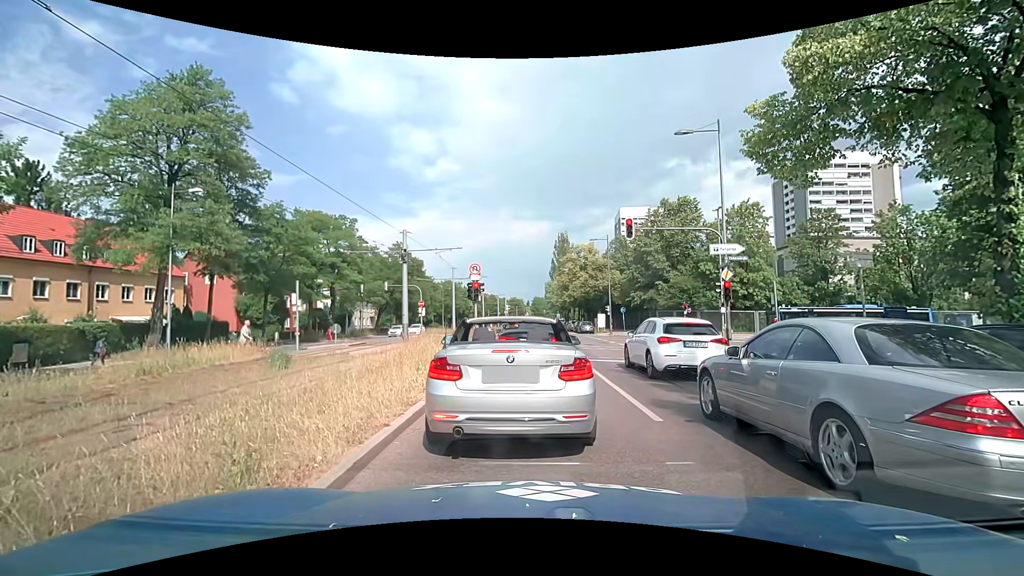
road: secondary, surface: asphalt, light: Day
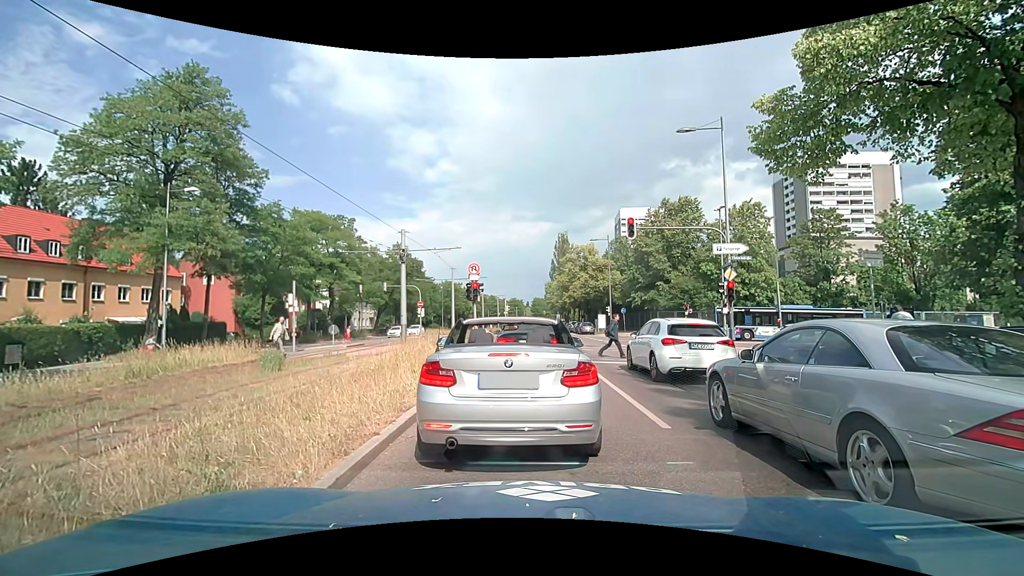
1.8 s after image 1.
(0.0, +0.4) m; 0°
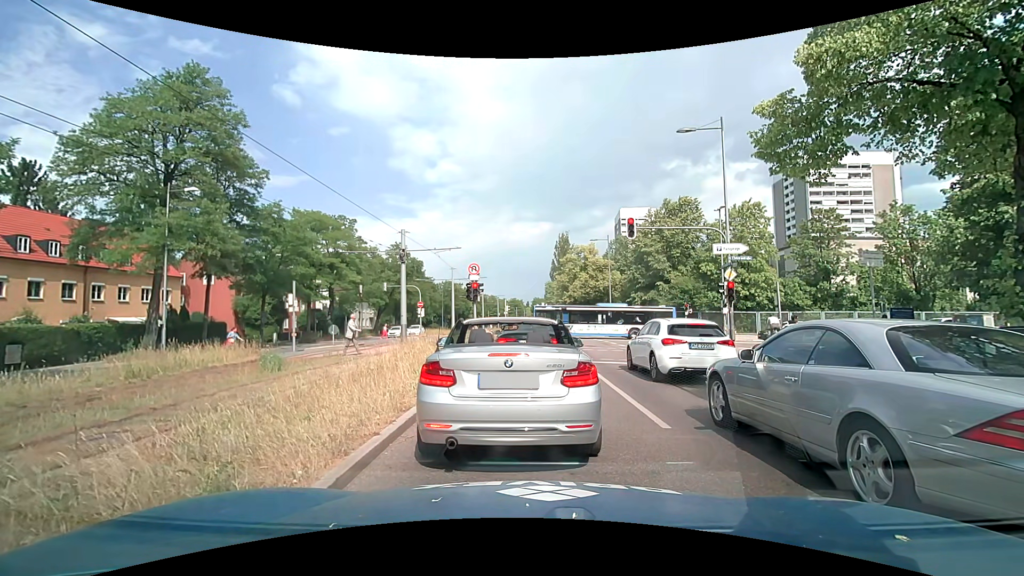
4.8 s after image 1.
(0.0, 0.0) m; 0°
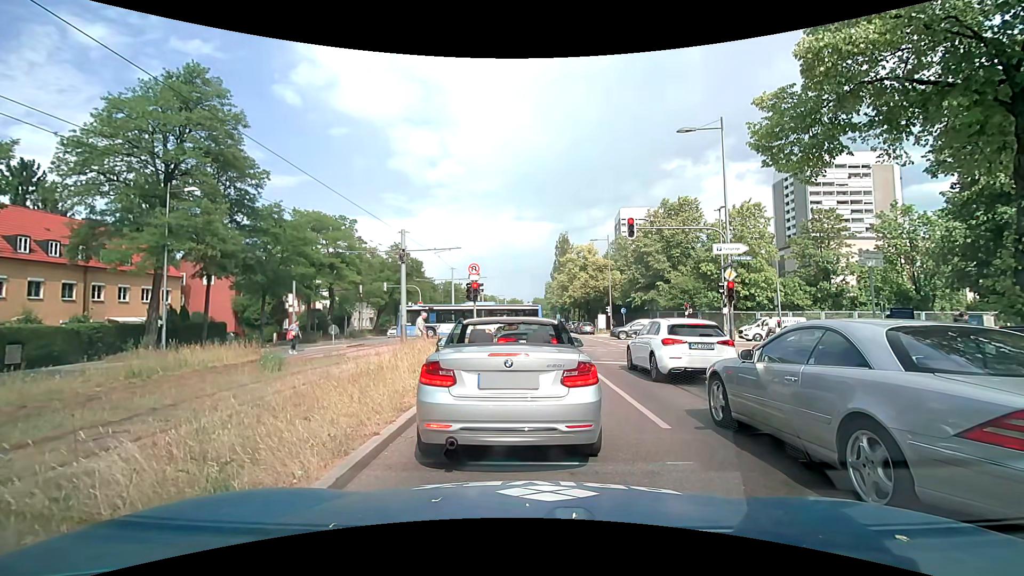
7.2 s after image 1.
(0.0, 0.0) m; 0°
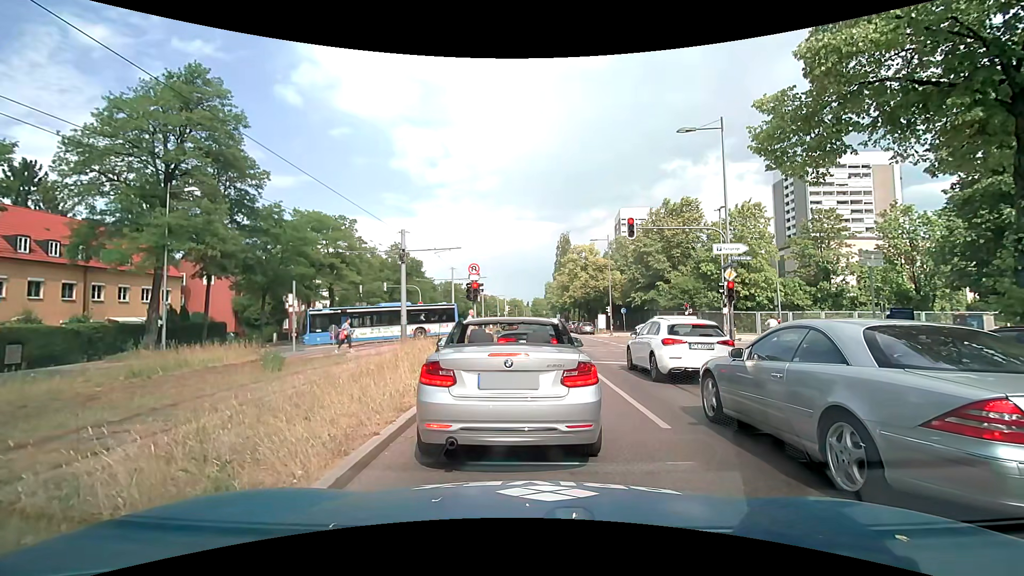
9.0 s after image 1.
(0.0, 0.0) m; 0°
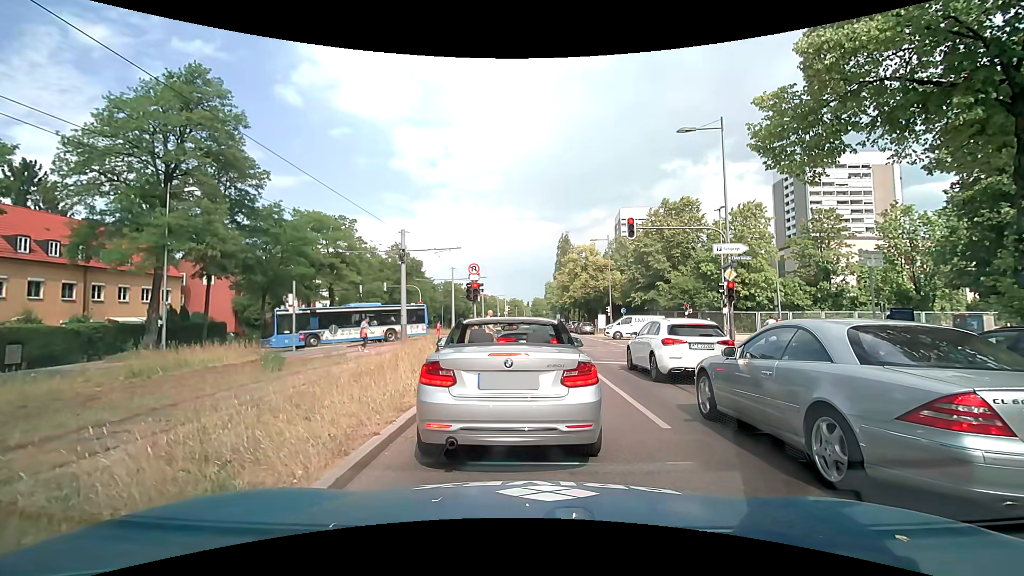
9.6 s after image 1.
(0.0, 0.0) m; 0°
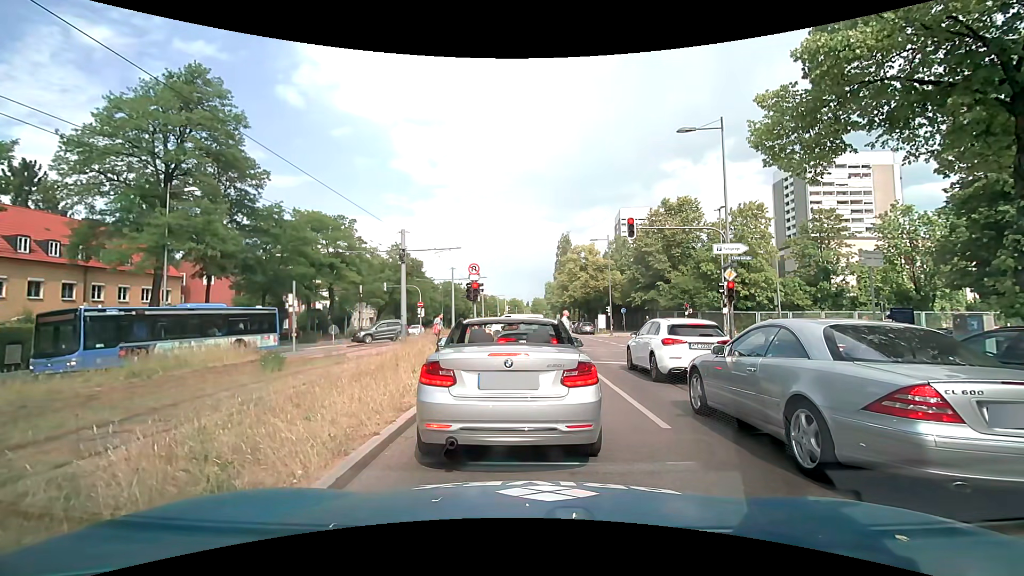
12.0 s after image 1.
(0.0, 0.0) m; 0°
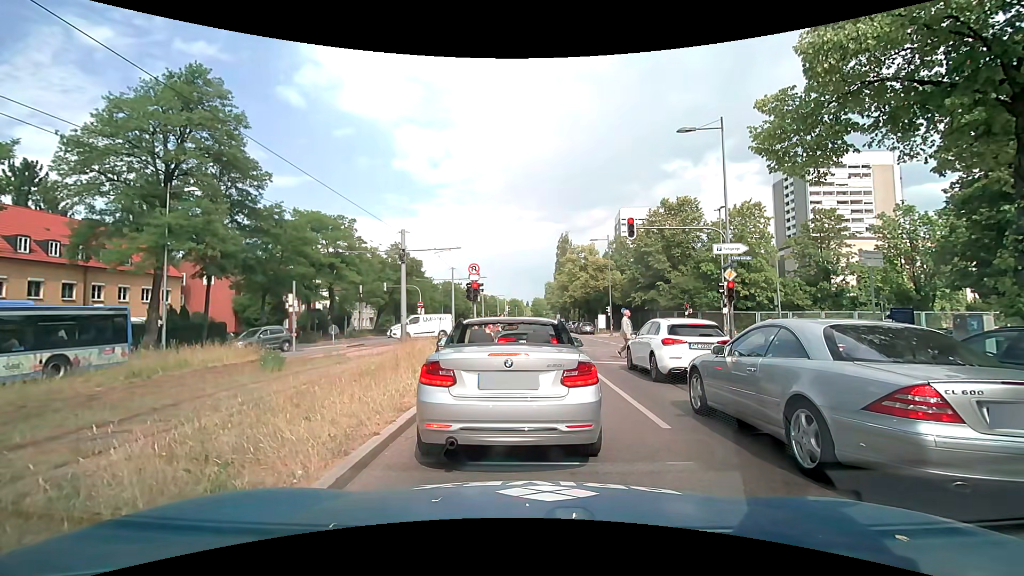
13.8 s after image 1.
(0.0, 0.0) m; 0°
(-1, +10) (-1, +20) (-2, +30) (-2, +40) (-3, +50) (-4, +60) (-4, +70) (-5, +80) (-5, +90) (-6, +100) m
